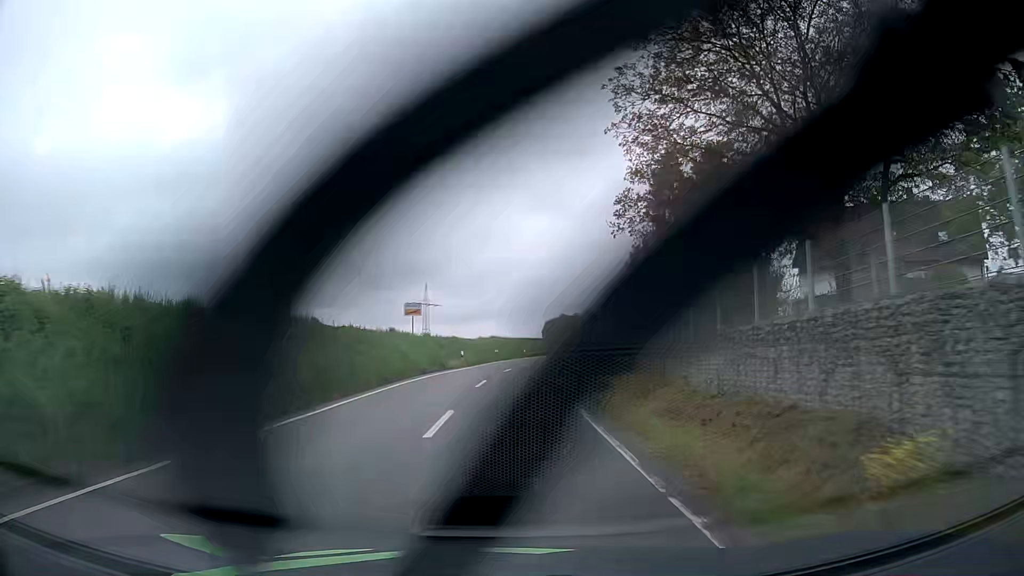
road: tertiary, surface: asphalt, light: Day
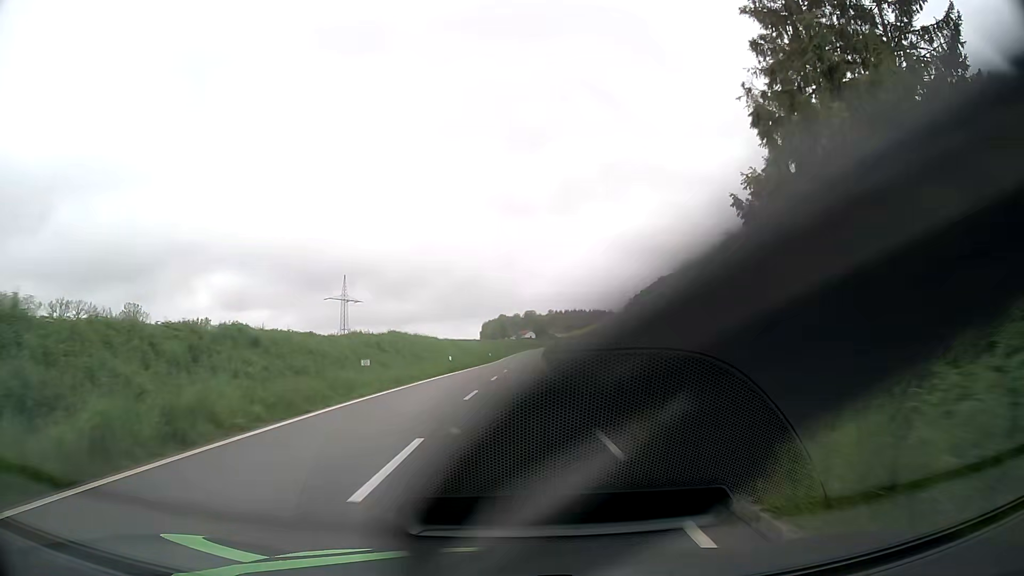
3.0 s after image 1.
(+1.5, +40.0) m; +5°
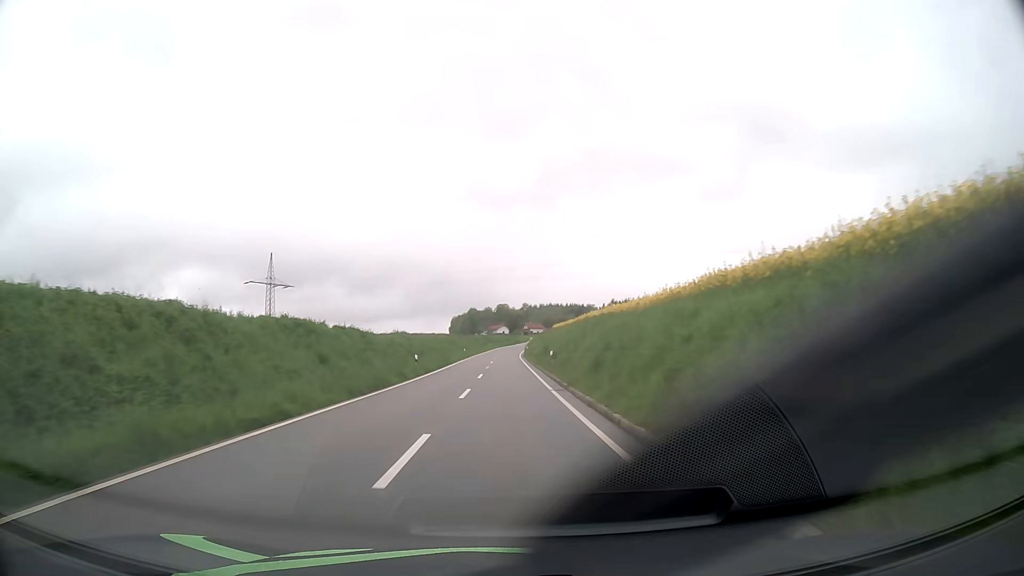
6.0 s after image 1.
(+1.3, +47.7) m; +2°
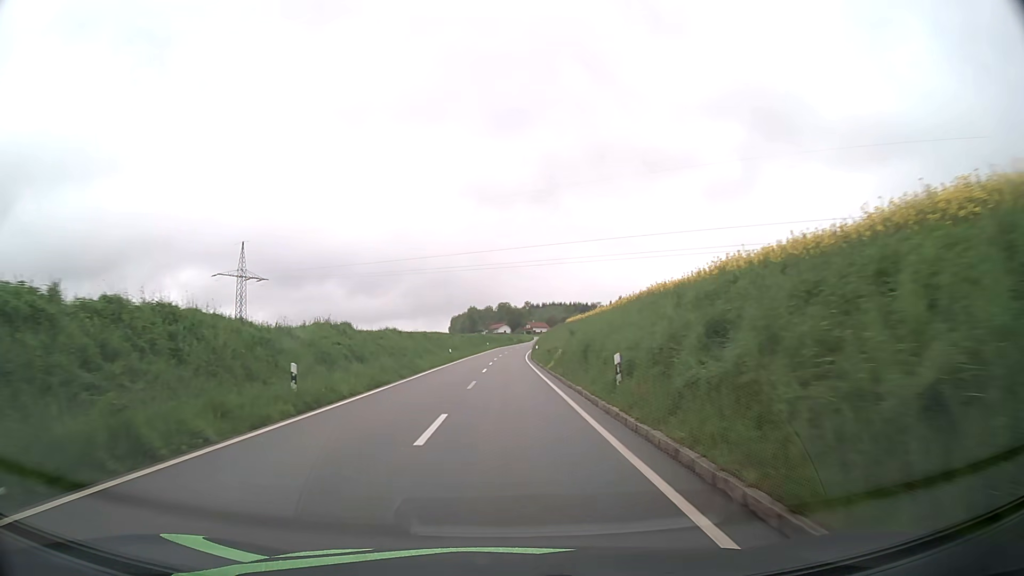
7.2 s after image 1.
(0.0, +21.4) m; 0°
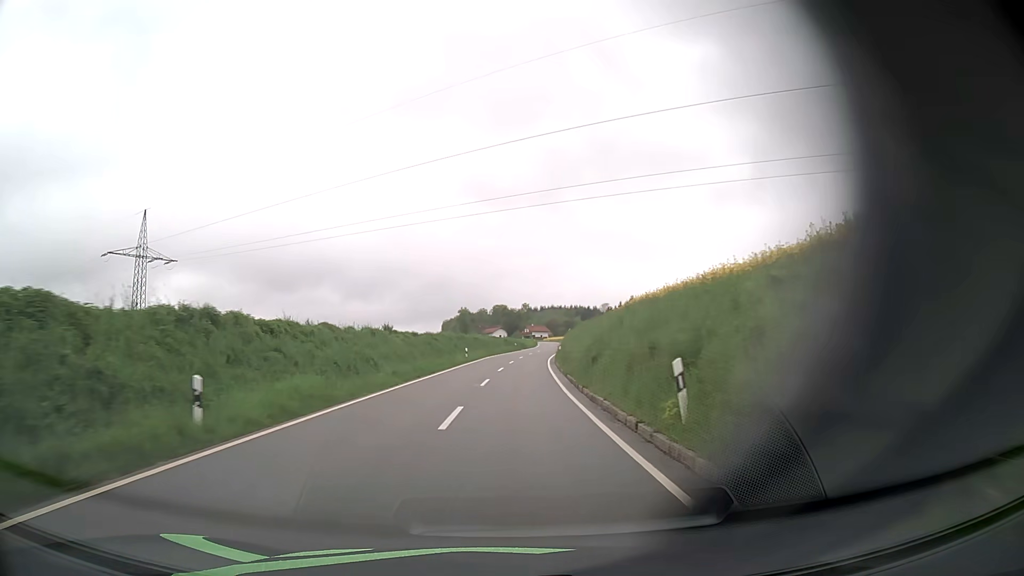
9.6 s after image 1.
(0.0, +46.2) m; 0°
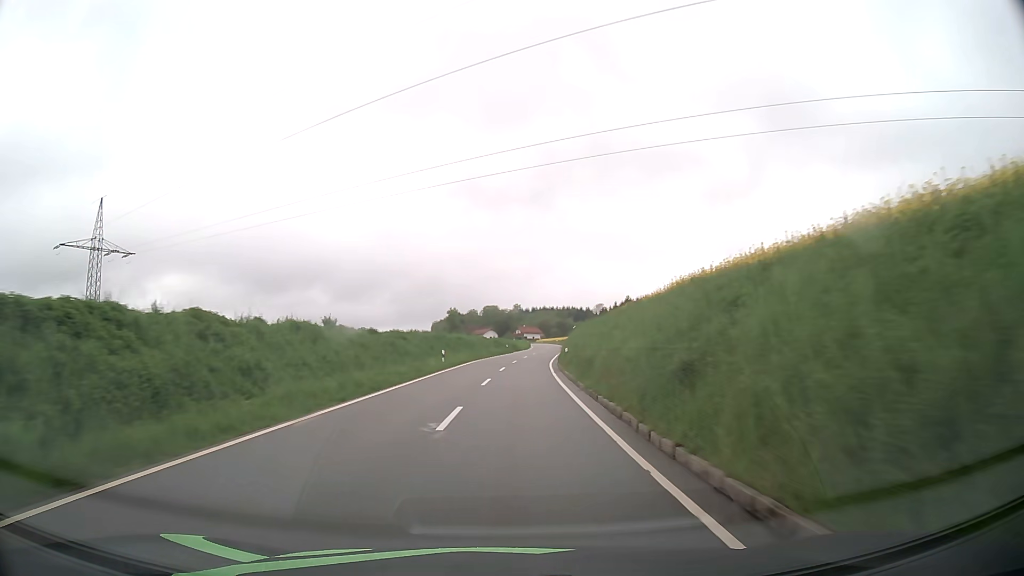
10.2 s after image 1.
(+0.1, +12.3) m; +1°
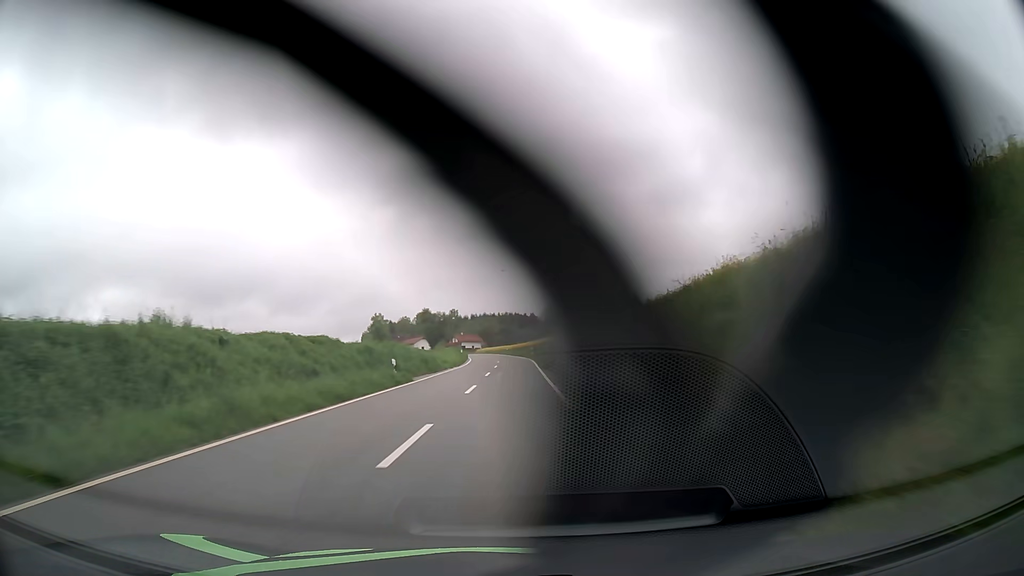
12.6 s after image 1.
(+2.1, +51.4) m; +5°
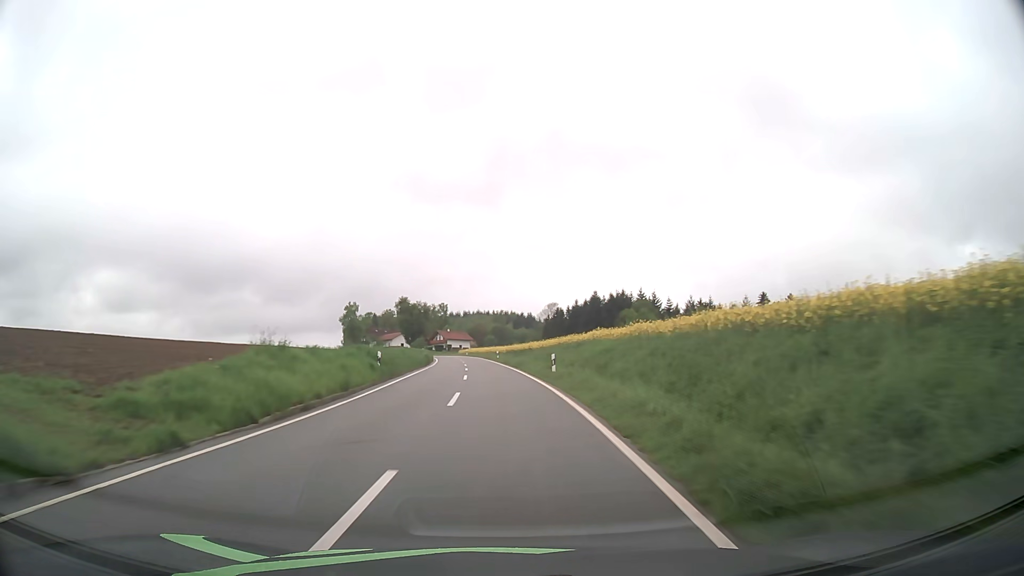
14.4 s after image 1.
(+0.5, +40.4) m; +1°
(0, +10) (0, +20) (-1, +30) (-1, +40) (-2, +50) (-2, +60) (-3, +70) (-4, +80) (-5, +90) (-7, +100) m
